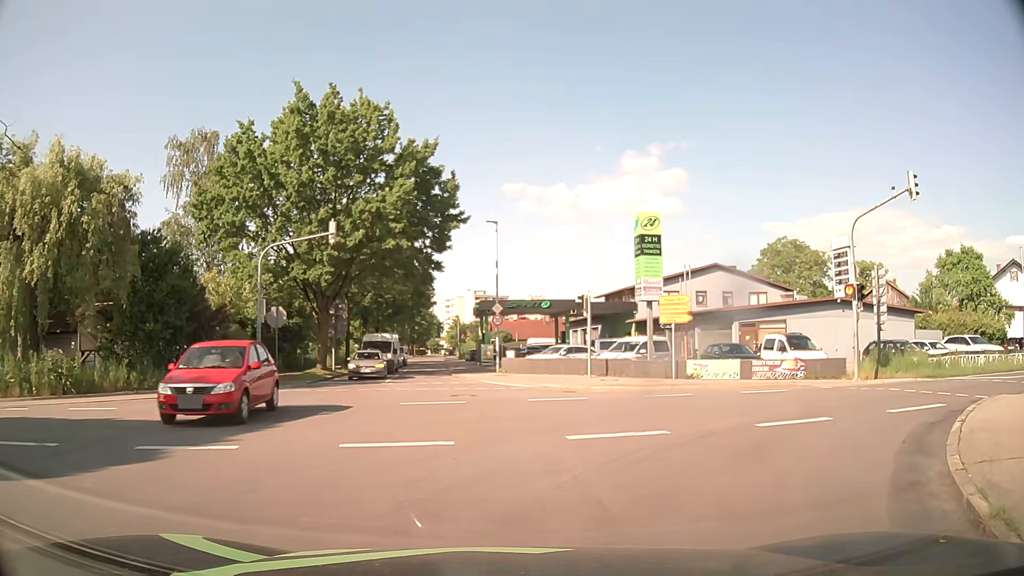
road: tertiary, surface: asphalt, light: Day
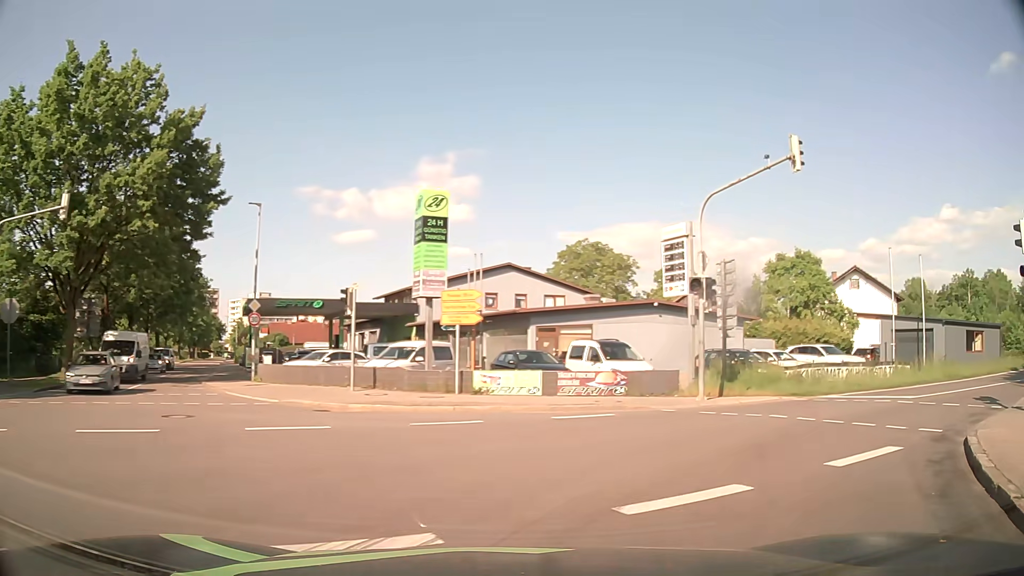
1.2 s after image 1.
(+0.7, +5.3) m; +17°
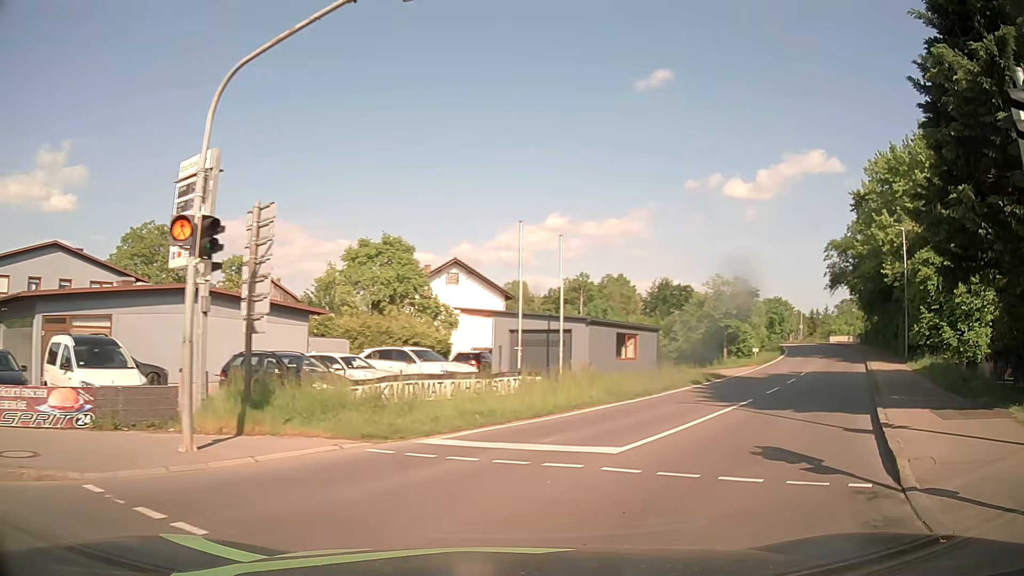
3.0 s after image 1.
(+2.7, +8.3) m; +35°
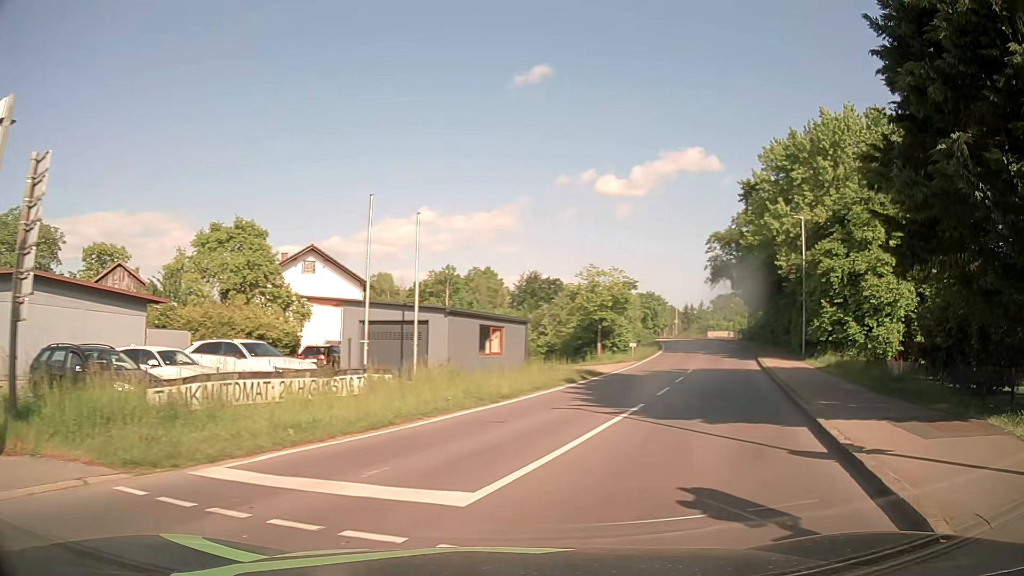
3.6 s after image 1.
(+0.3, +3.3) m; +12°
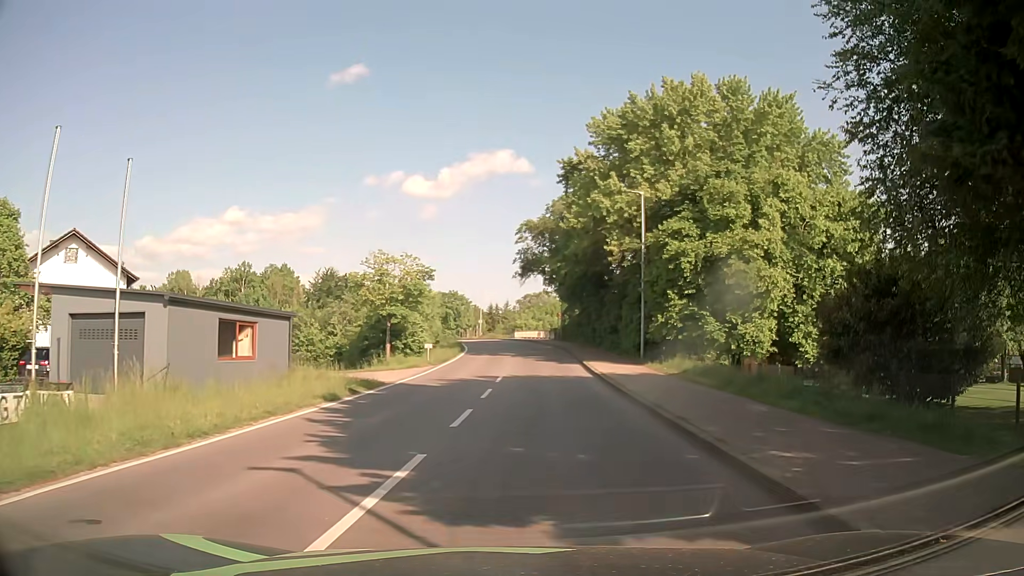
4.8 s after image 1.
(+1.2, +7.3) m; +16°
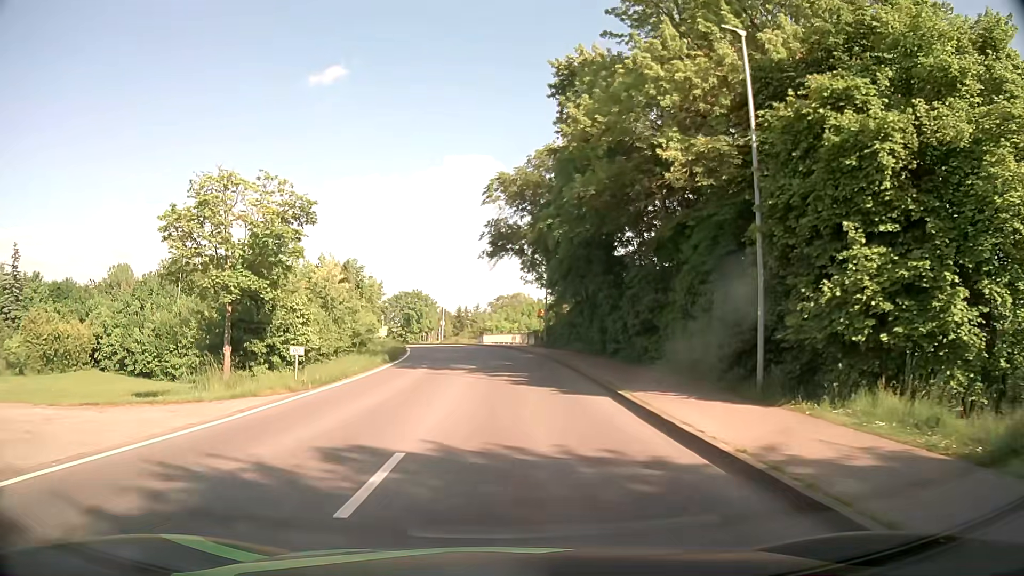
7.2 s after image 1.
(+0.8, +18.7) m; +3°
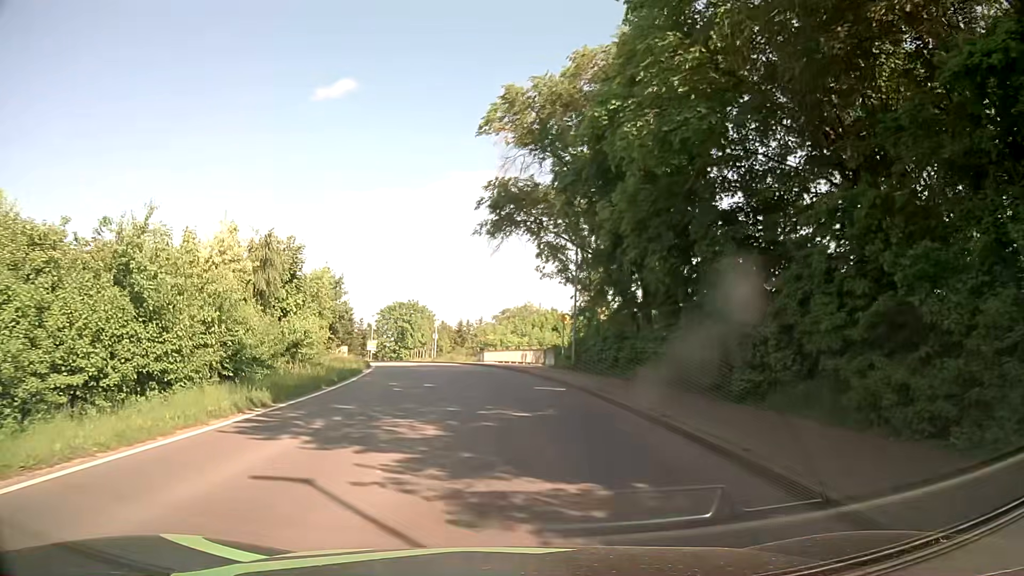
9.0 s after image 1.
(-0.1, +16.4) m; -1°
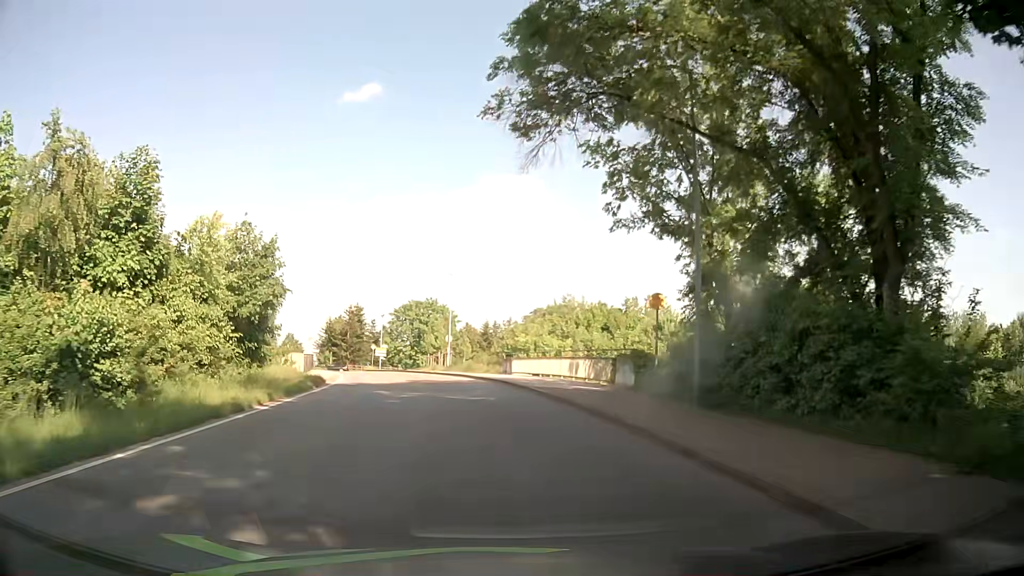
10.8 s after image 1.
(-0.1, +17.0) m; -2°
(0, +10) (-1, +20) (-3, +30) (-5, +40) (-7, +49) (-11, +59) (-14, +68) (-19, +77) (-24, +86) (-30, +94) m
